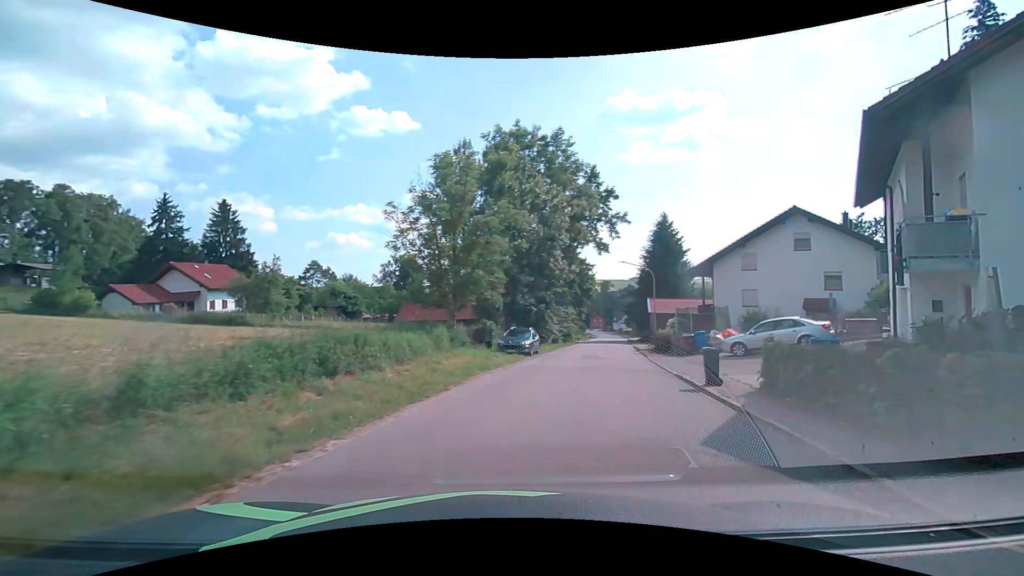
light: Day
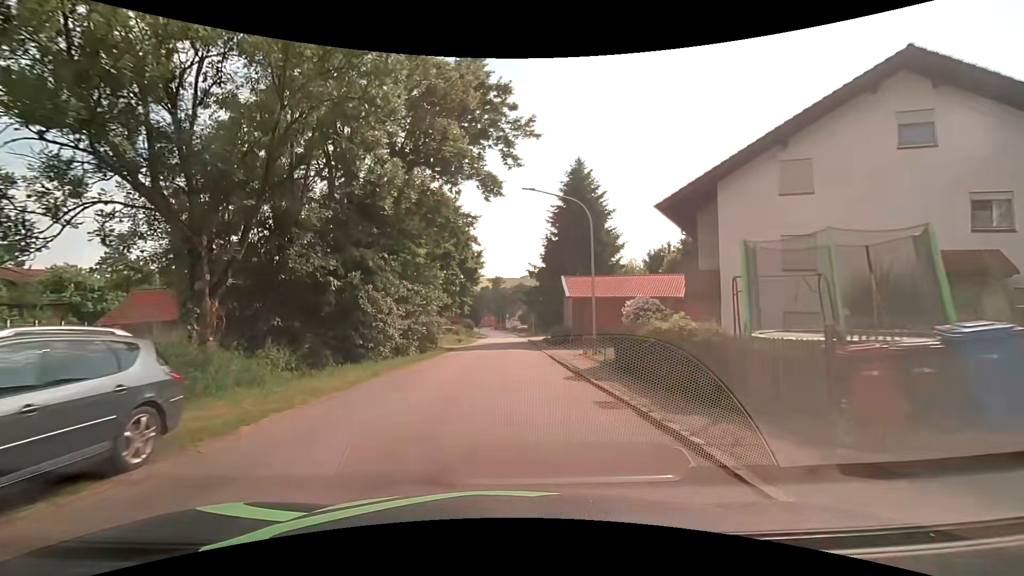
(+4.3, +23.1) m; +13°
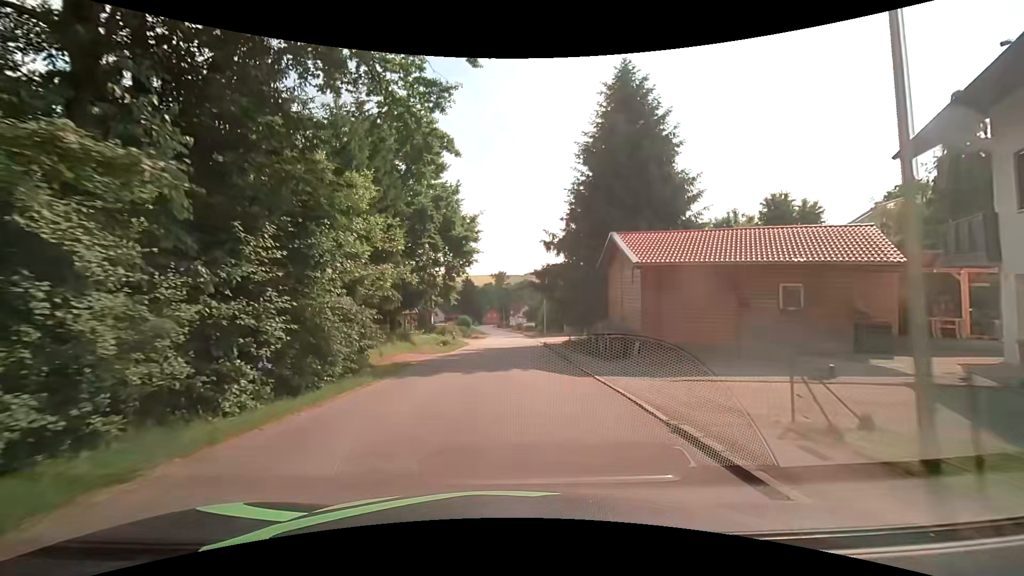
(0.0, +16.9) m; 0°
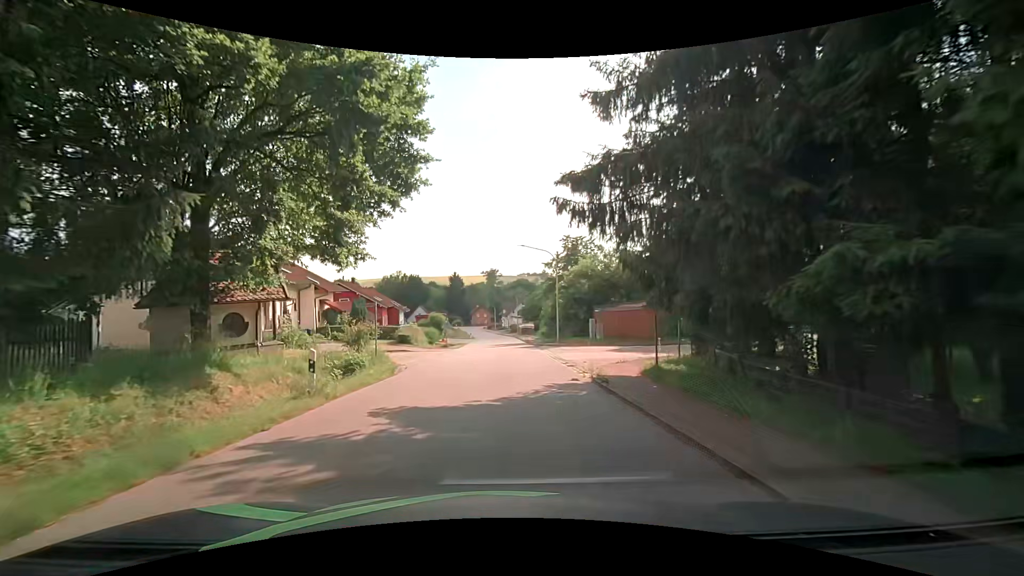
(+0.2, +23.2) m; +1°
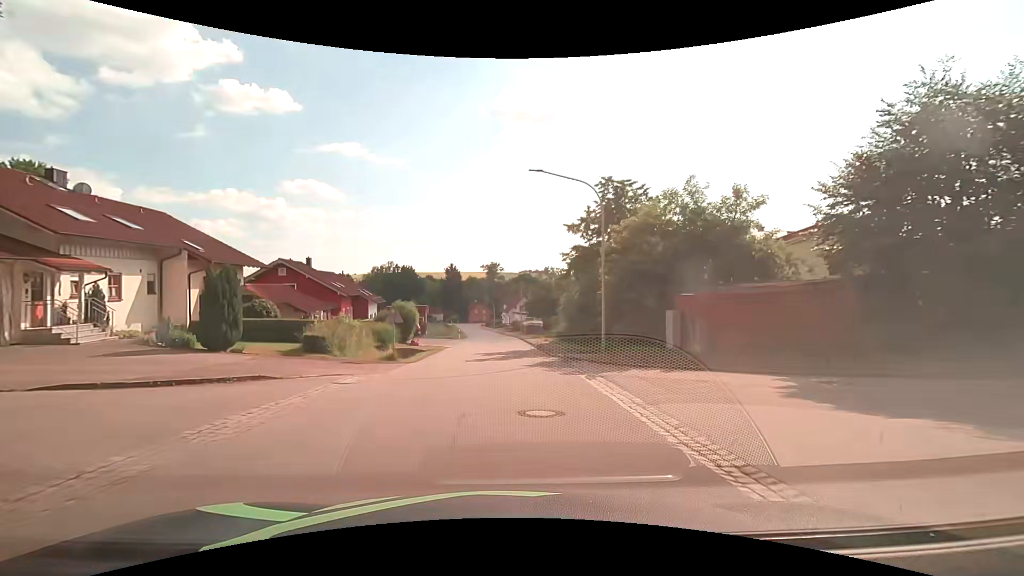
(+0.2, +17.7) m; 0°
(0, +10) (0, +20) (0, +30) (-1, +40) (-1, +50) (-1, +60) (-2, +70) (-3, +80) (-4, +90) (-5, +100) m
